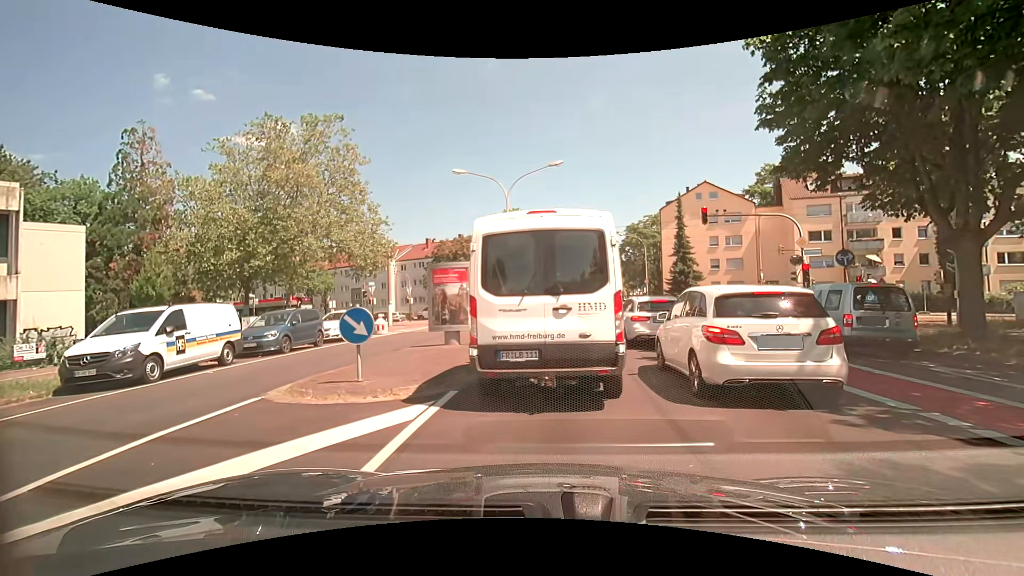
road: tertiary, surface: asphalt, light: Day
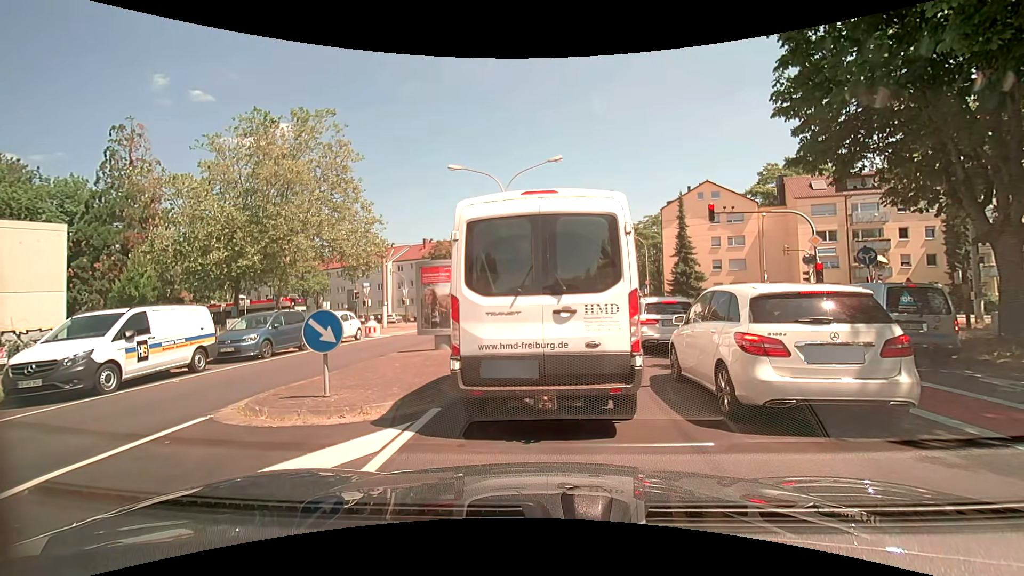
(0.0, +1.1) m; 0°
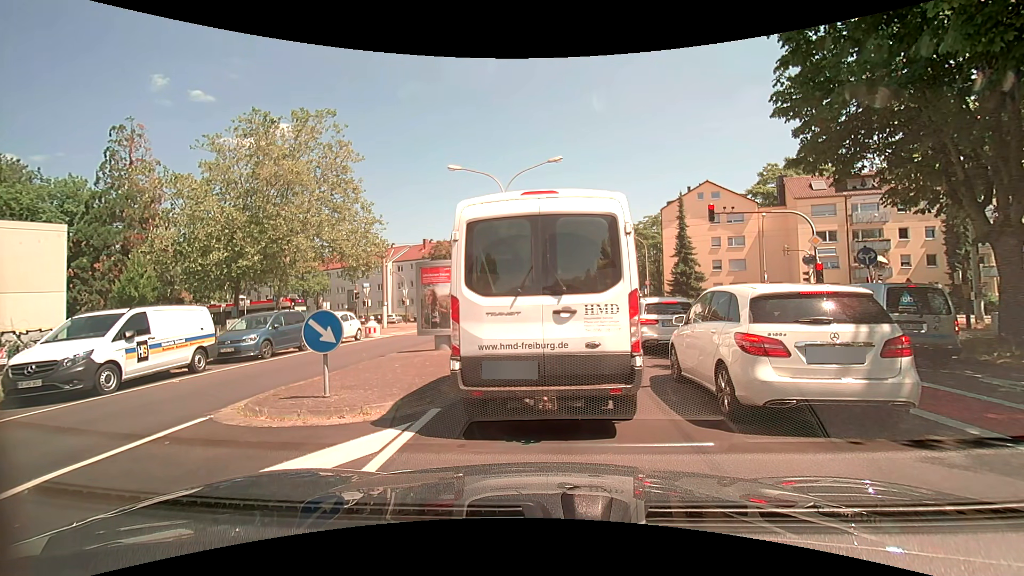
(0.0, +0.1) m; 0°
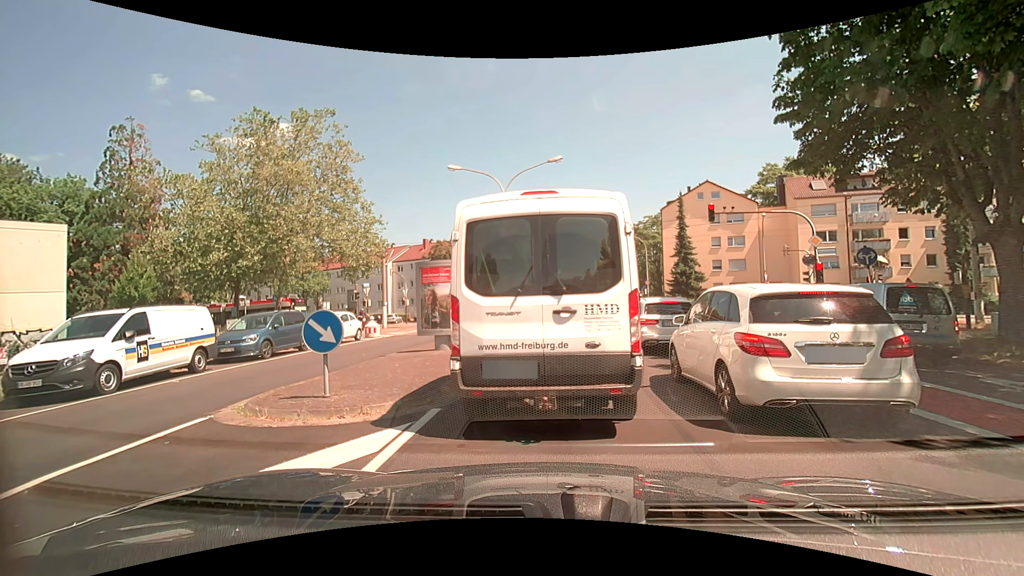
(0.0, 0.0) m; 0°
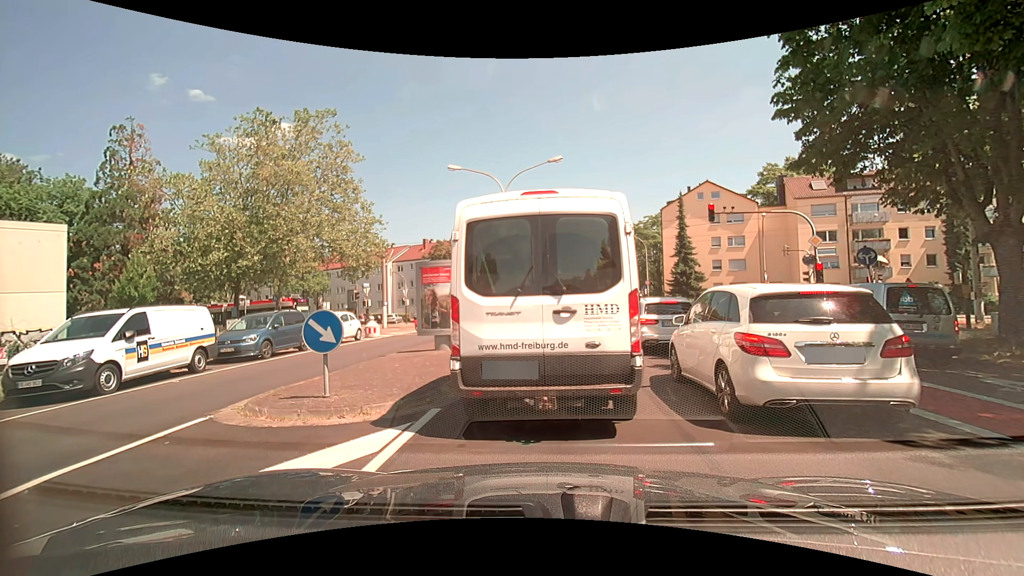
(0.0, 0.0) m; 0°
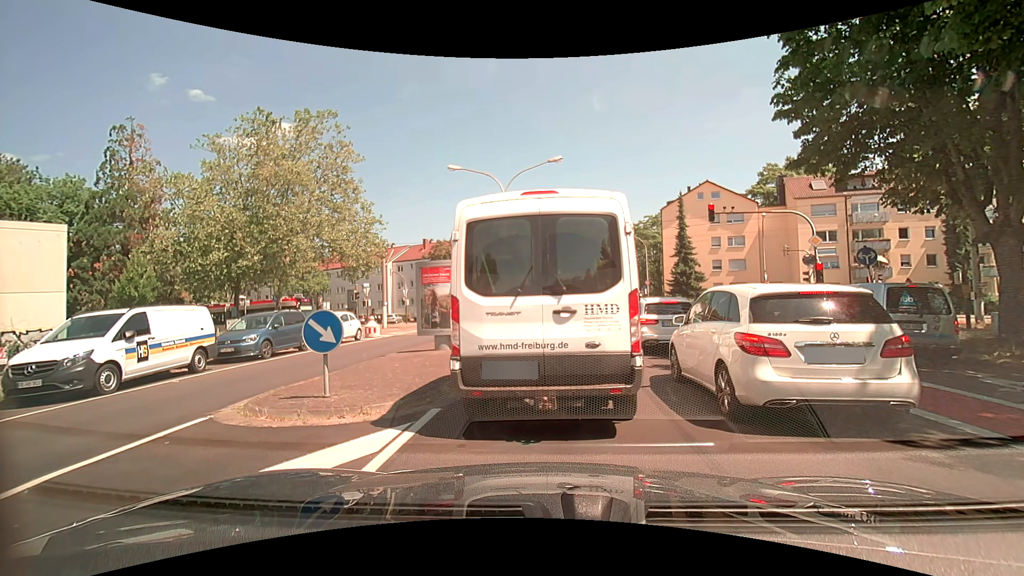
(0.0, 0.0) m; 0°
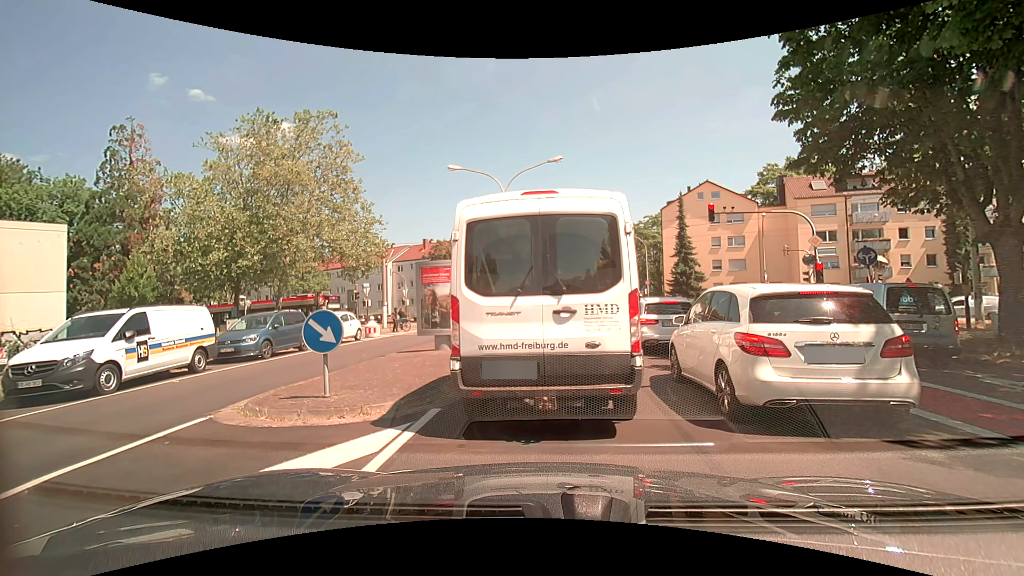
(0.0, 0.0) m; 0°
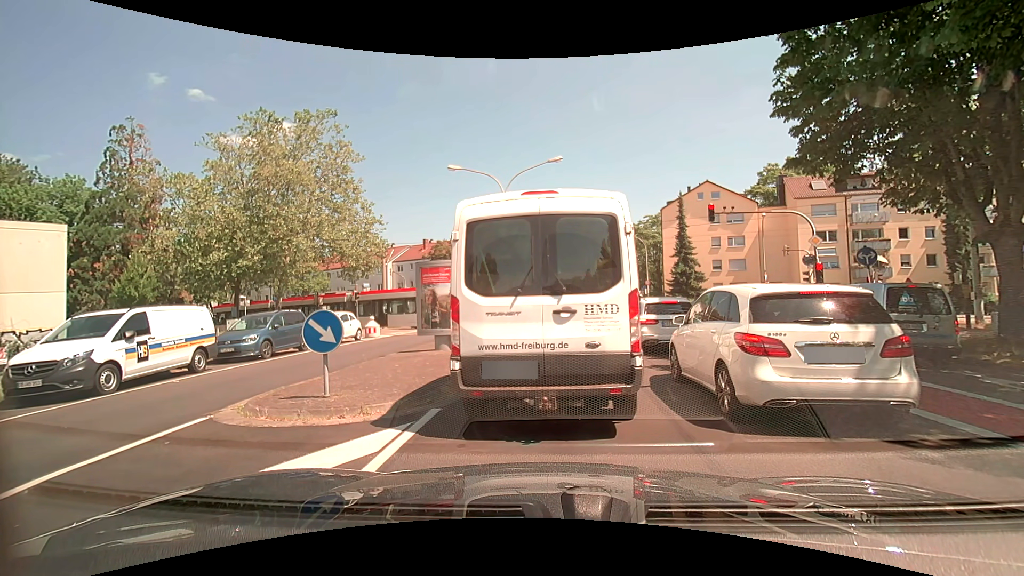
(0.0, 0.0) m; 0°
